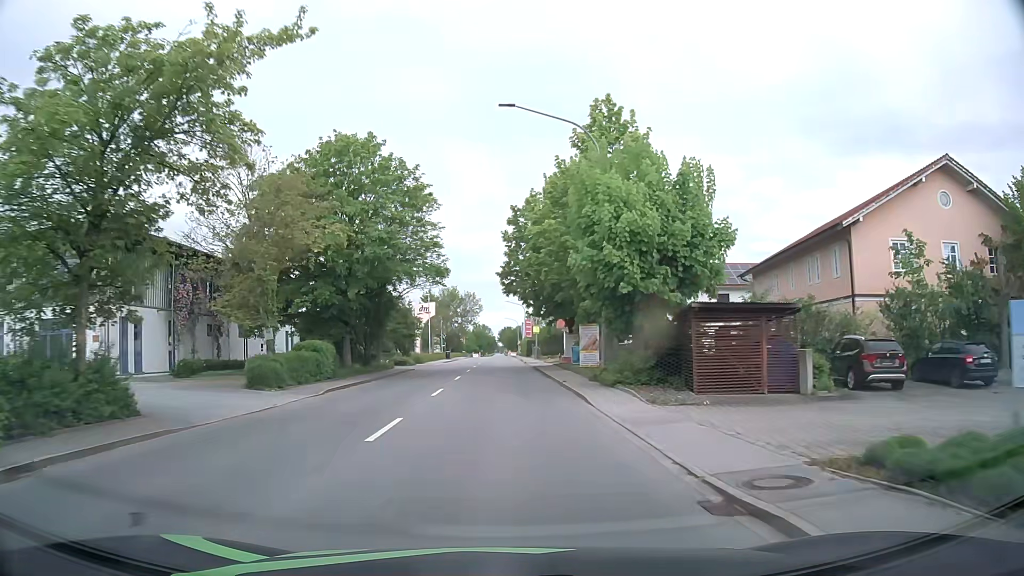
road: primary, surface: asphalt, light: Day
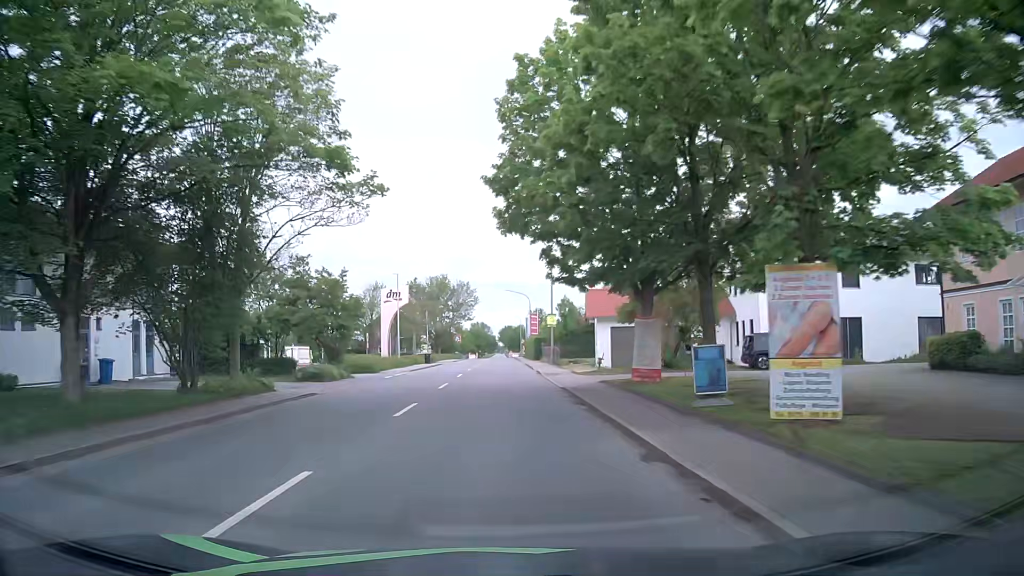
(0.0, +23.6) m; 0°
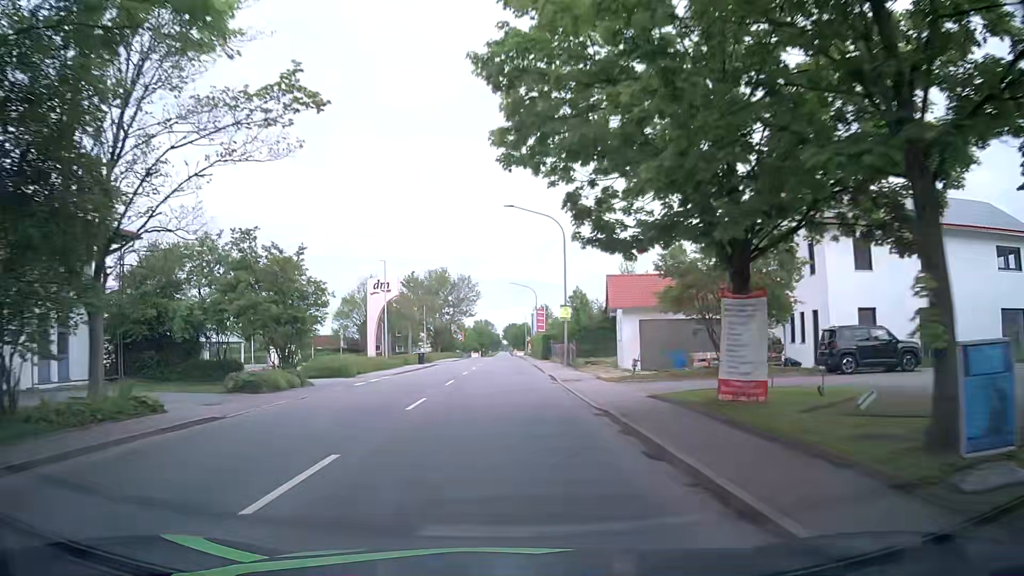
(0.0, +7.9) m; 0°
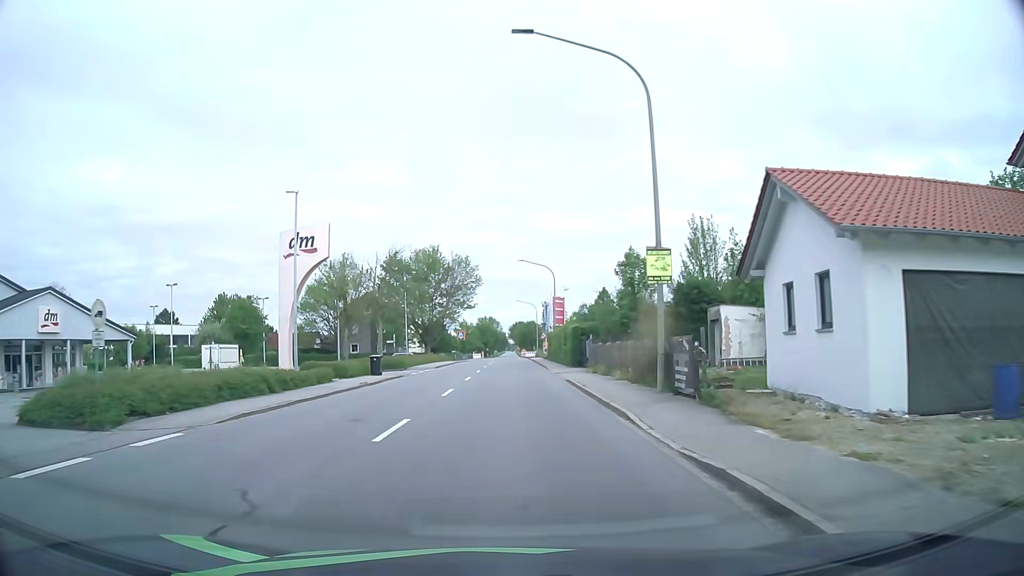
(-0.3, +22.8) m; -1°
